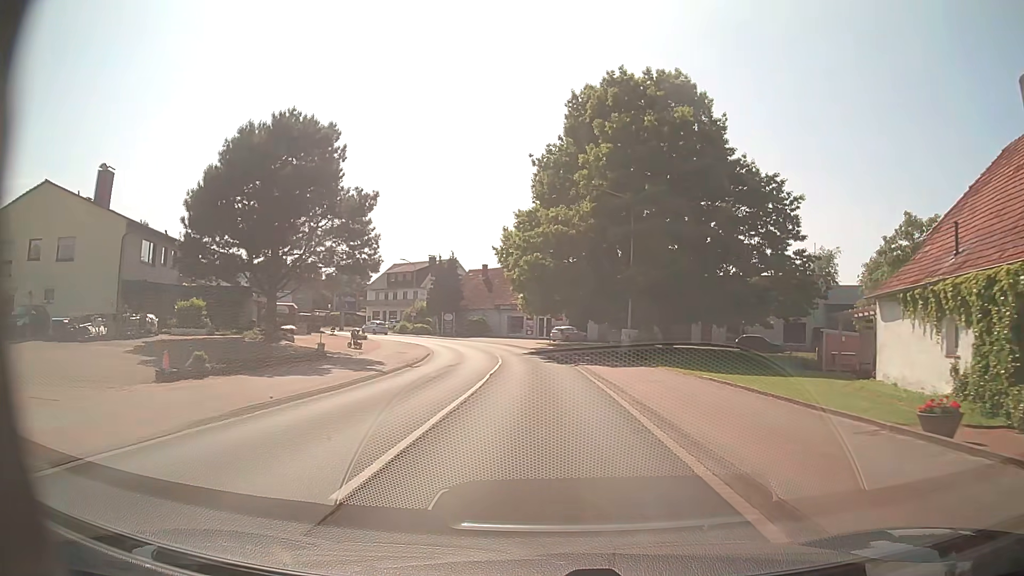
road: primary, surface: asphalt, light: Day
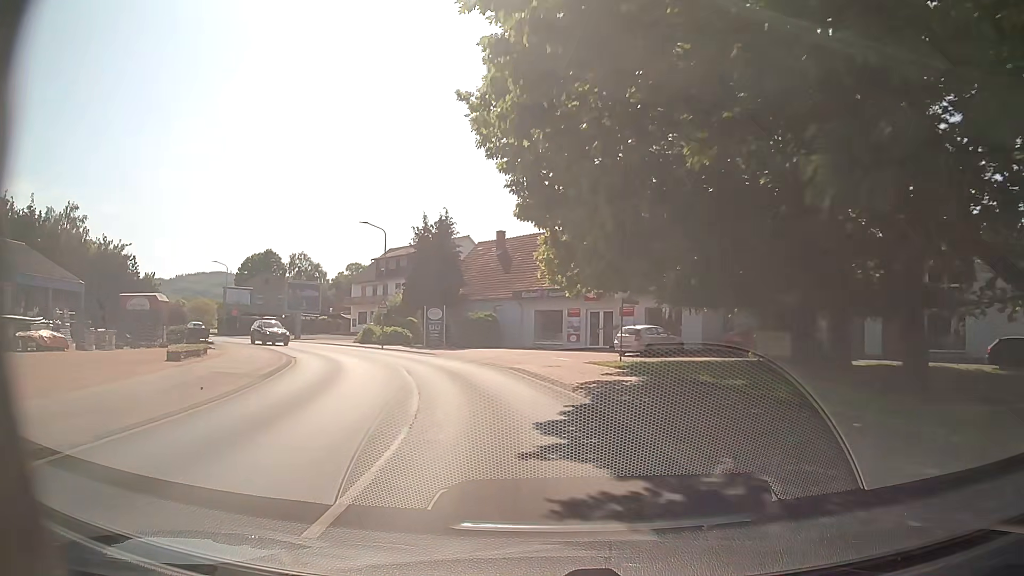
(-0.4, +31.4) m; -5°
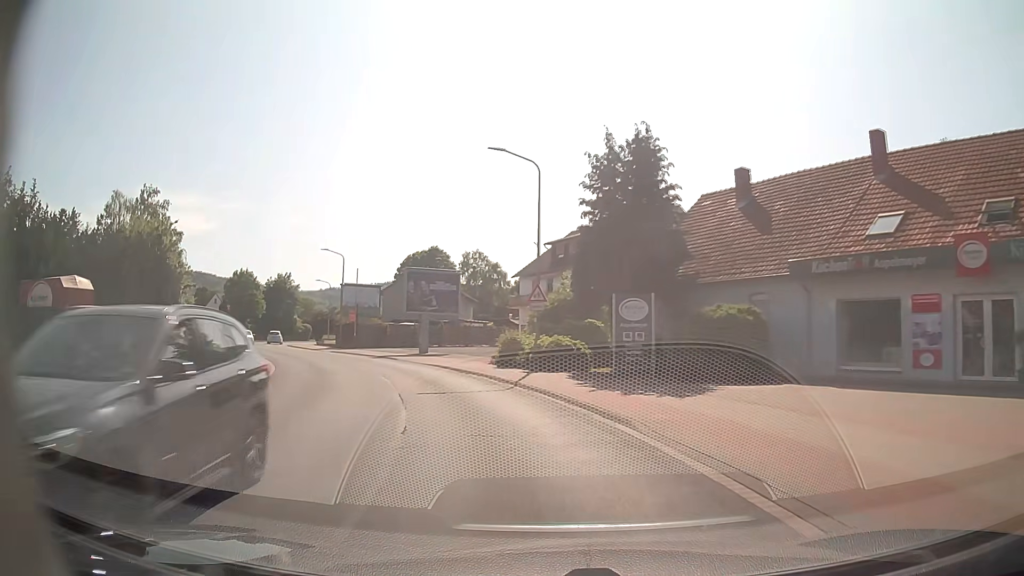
(-2.8, +22.2) m; -16°
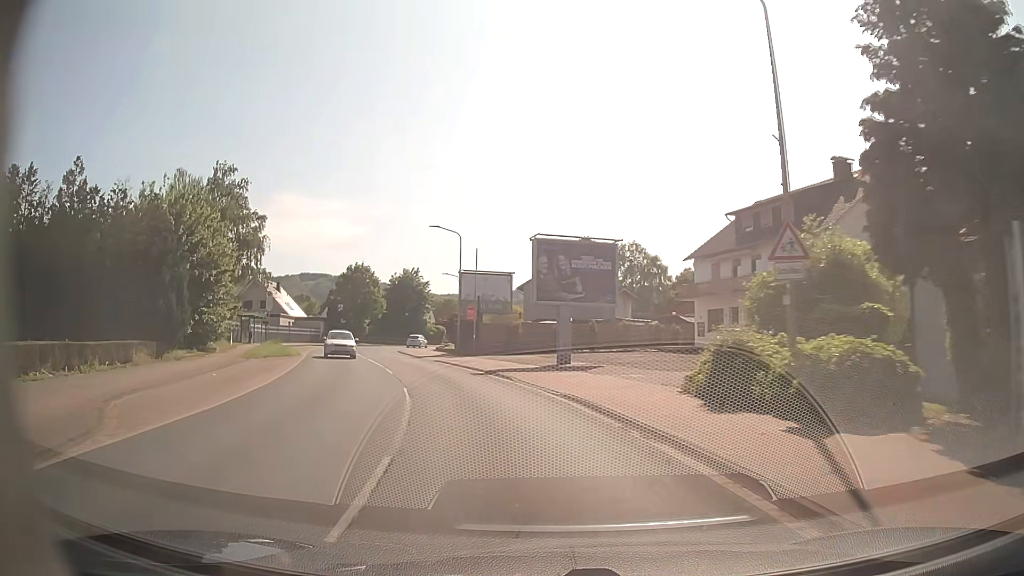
(-1.6, +14.7) m; -13°
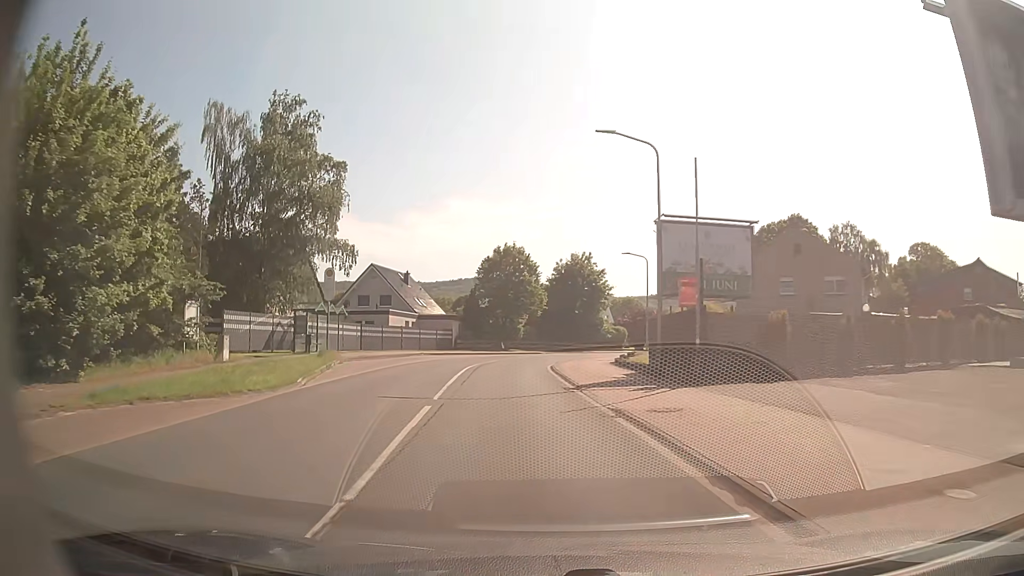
(-3.1, +22.4) m; -15°
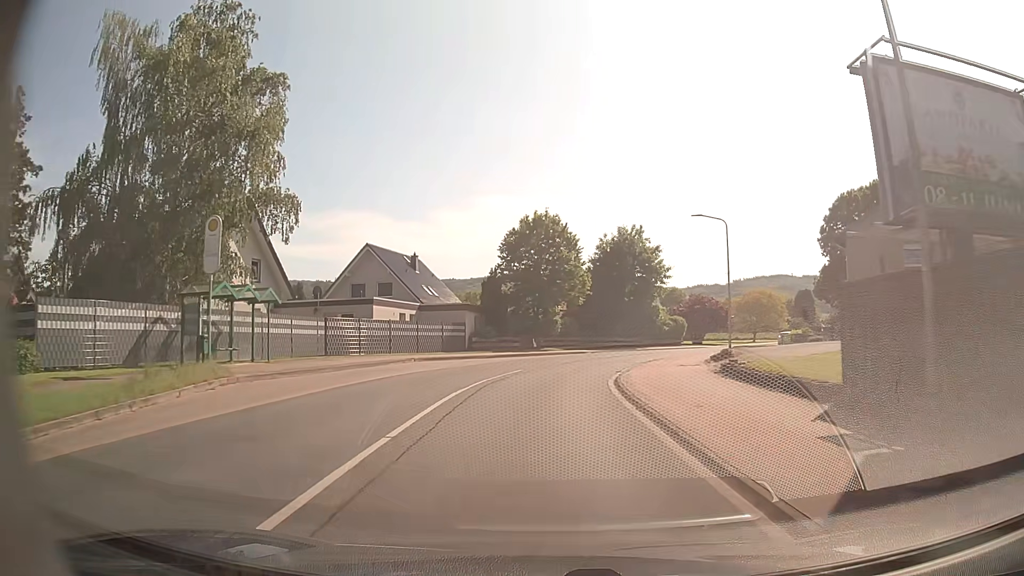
(-0.5, +15.3) m; -3°
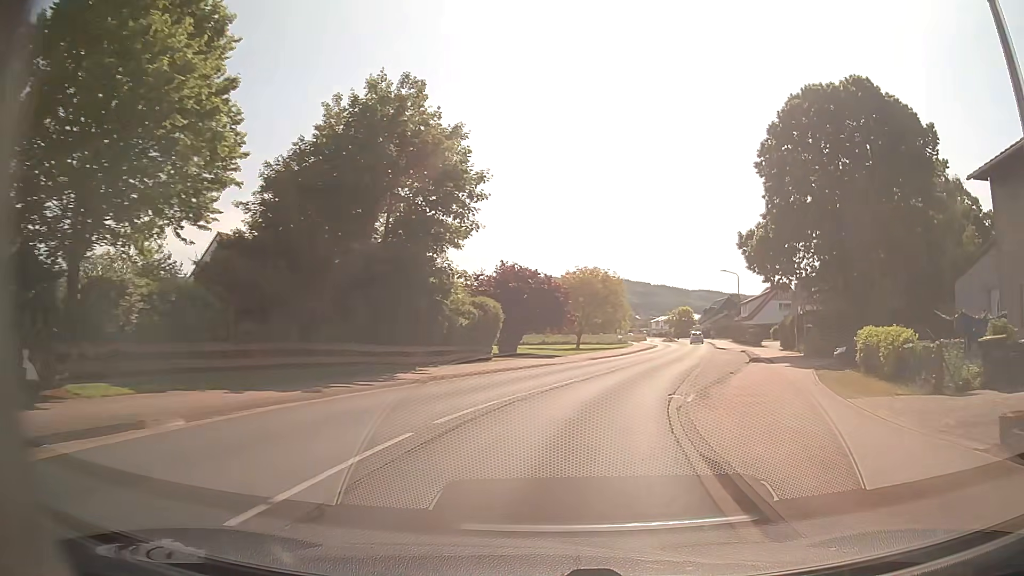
(+4.5, +37.5) m; +20°
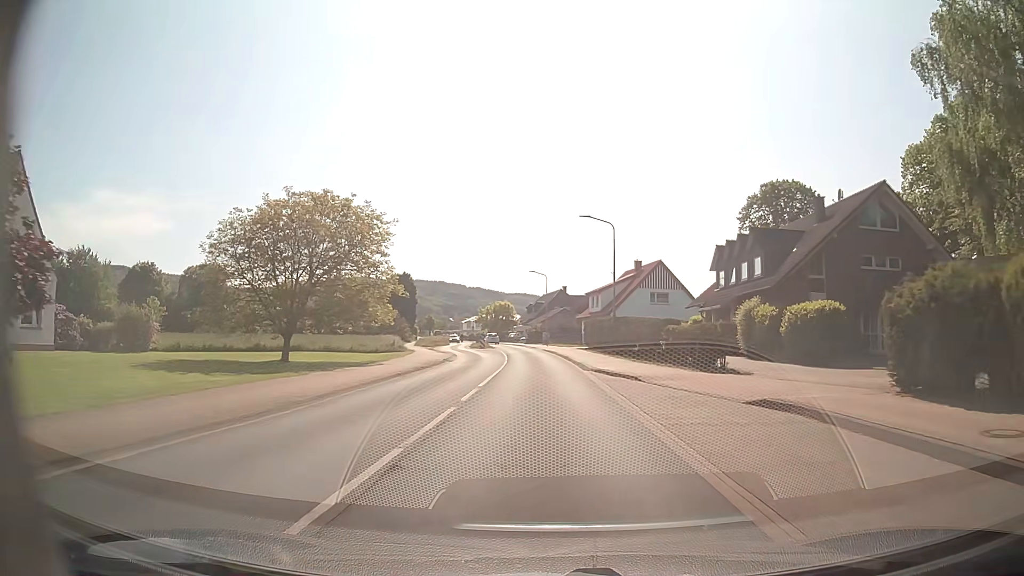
(+6.9, +38.6) m; +16°
(0, +10) (0, +20) (0, +30) (0, +40) (-1, +50) (-2, +60) (-3, +70) (-5, +80) (-7, +90) (-8, +99) m
